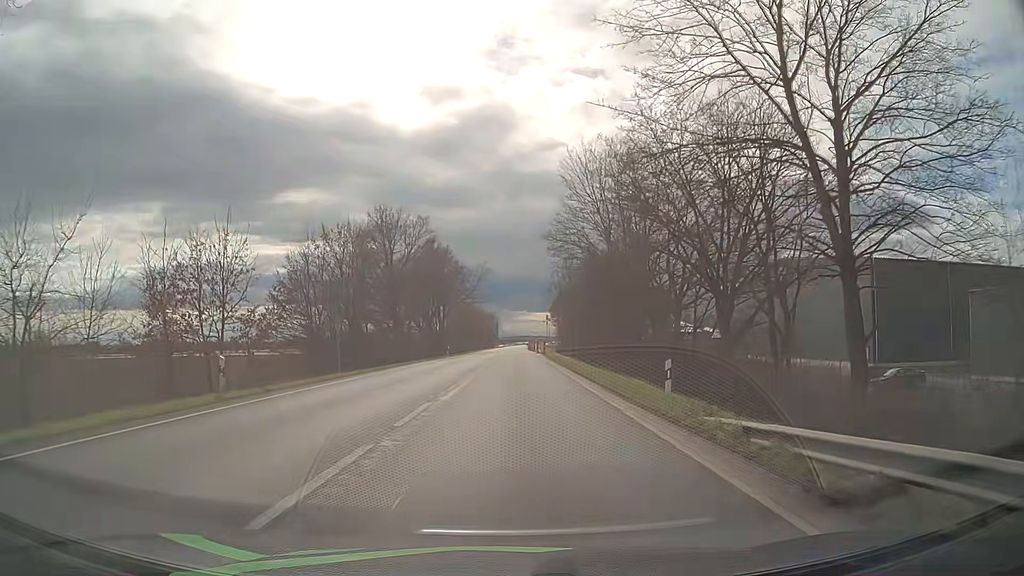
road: primary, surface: asphalt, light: Day
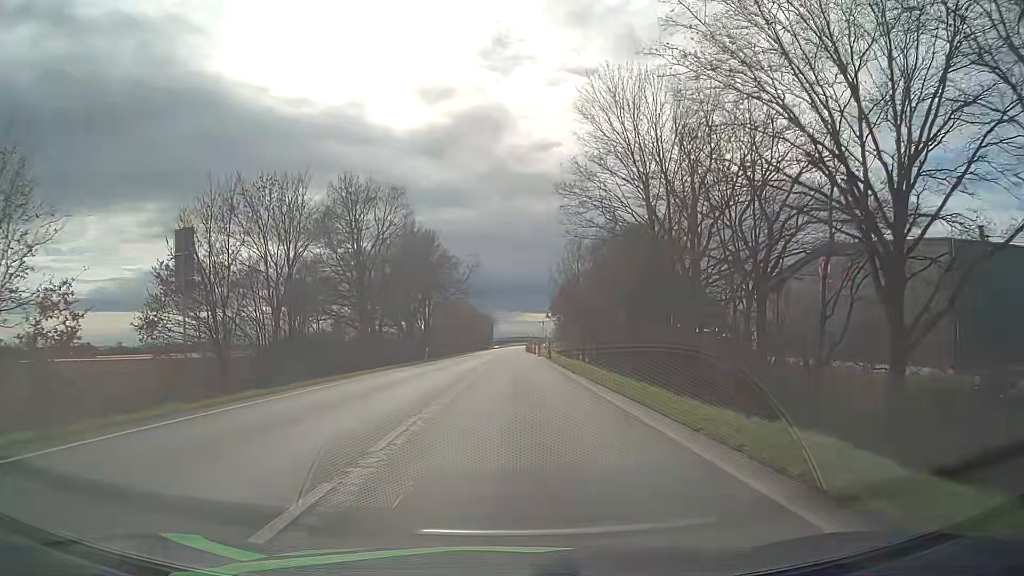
(0.0, +14.5) m; 0°
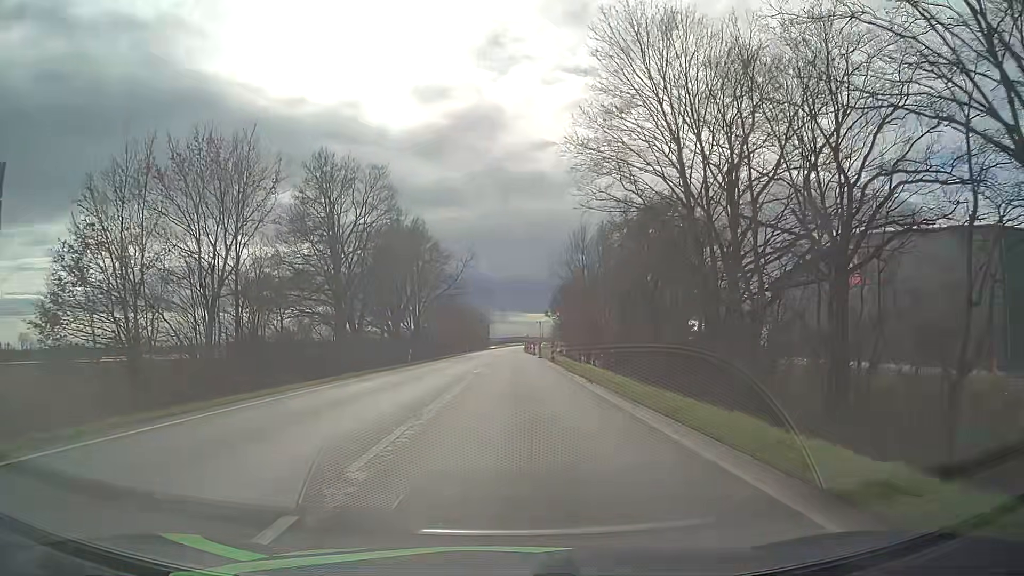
(0.0, +7.2) m; 0°
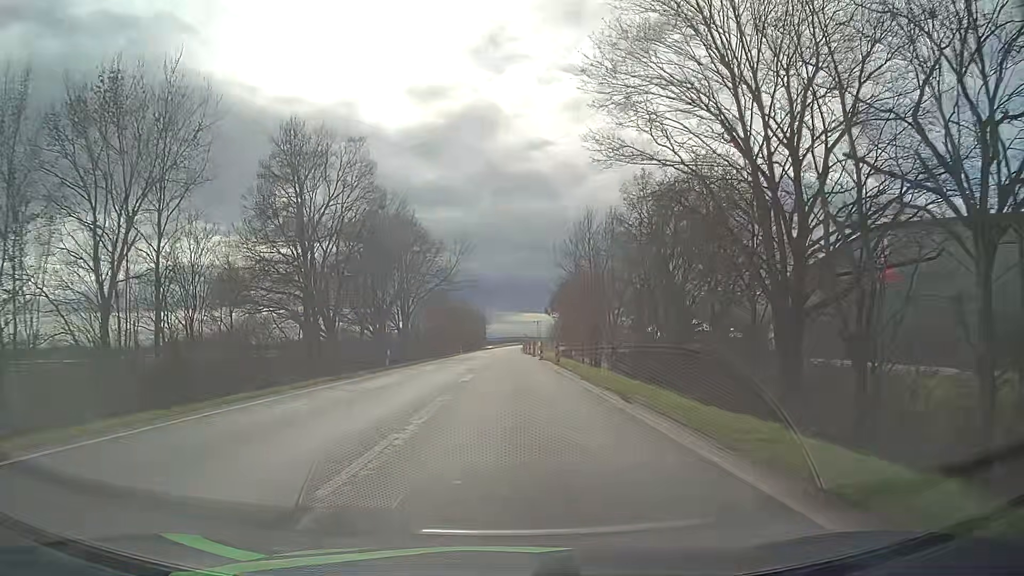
(0.0, +7.2) m; 0°
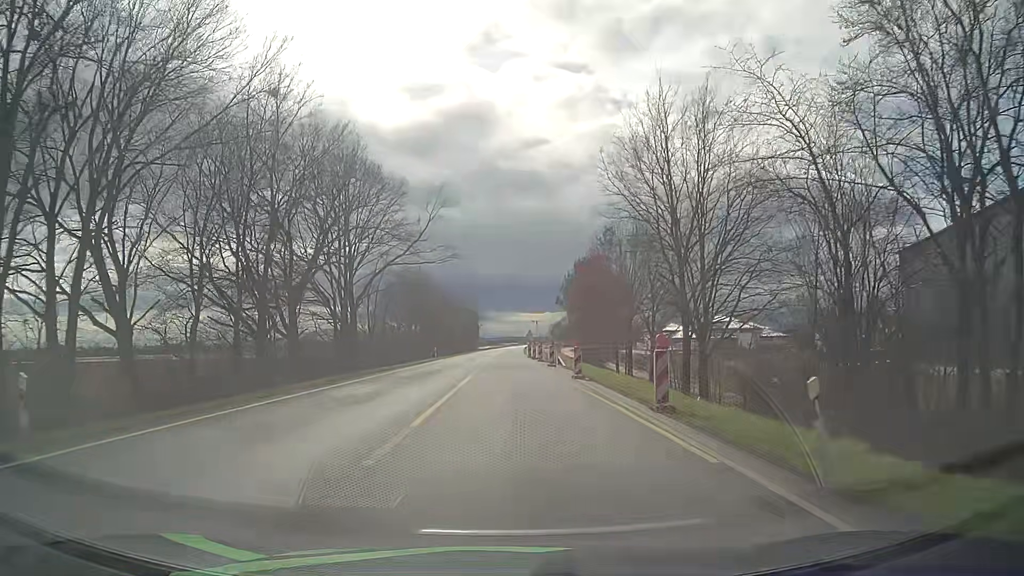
(0.0, +28.8) m; 0°
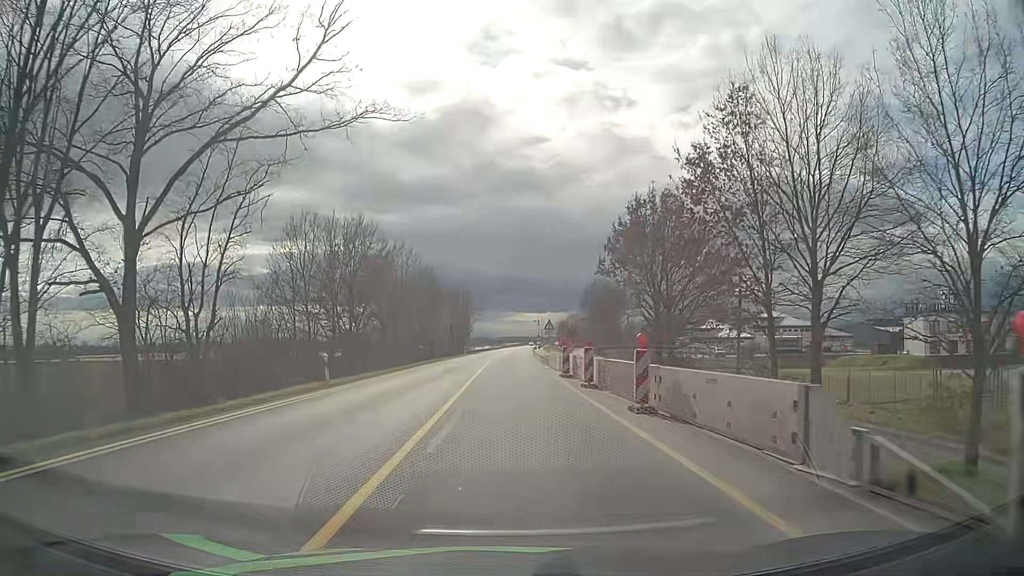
(-0.2, +35.6) m; 0°
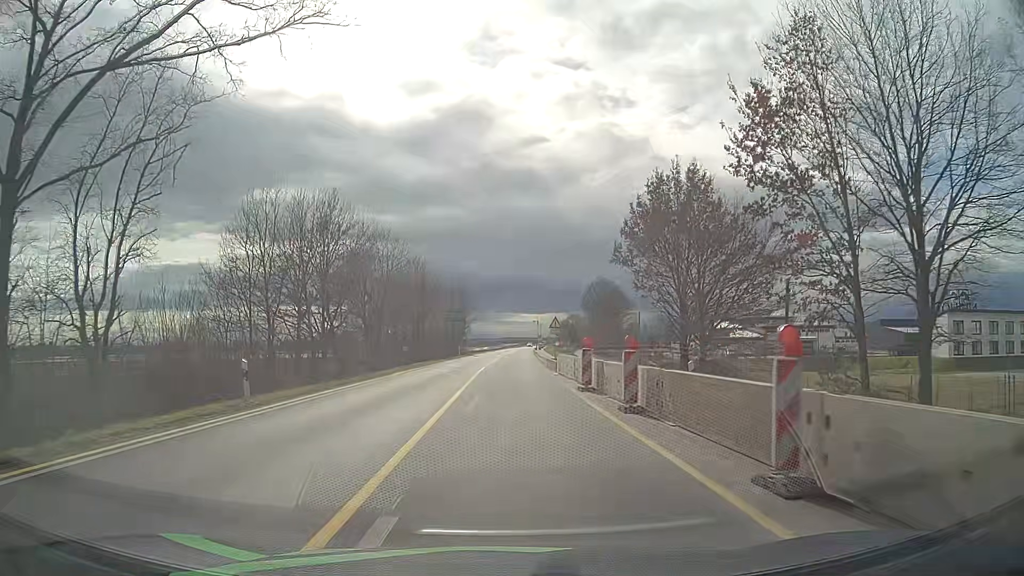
(0.0, +7.0) m; 0°
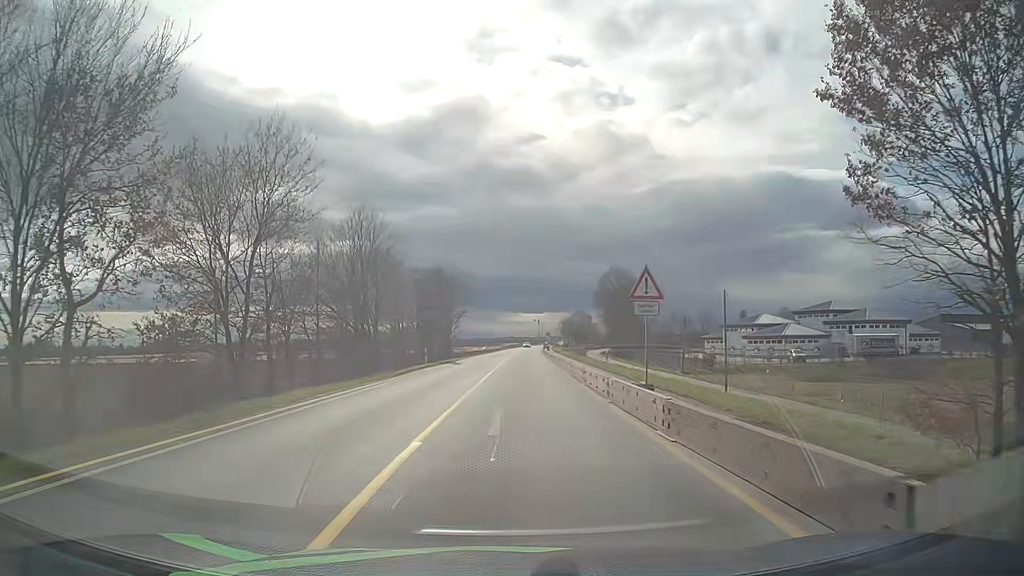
(-0.1, +27.6) m; 0°
(0, +10) (0, +20) (+1, +30) (+1, +40) (+1, +50) (+2, +60) (+2, +70) (+2, +80) (+3, +90) (+3, +100) m
